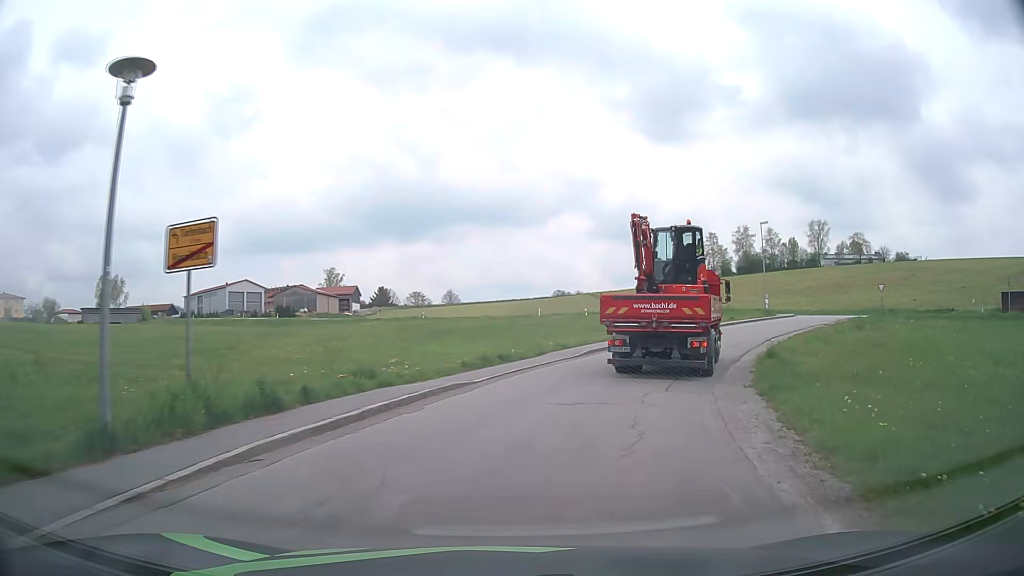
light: Day
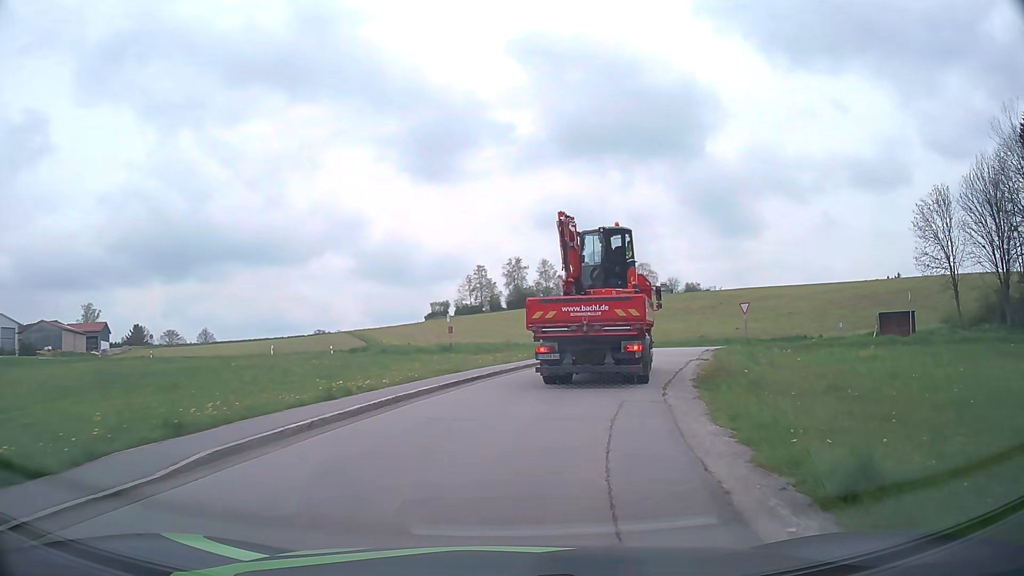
(+2.8, +15.7) m; +20°
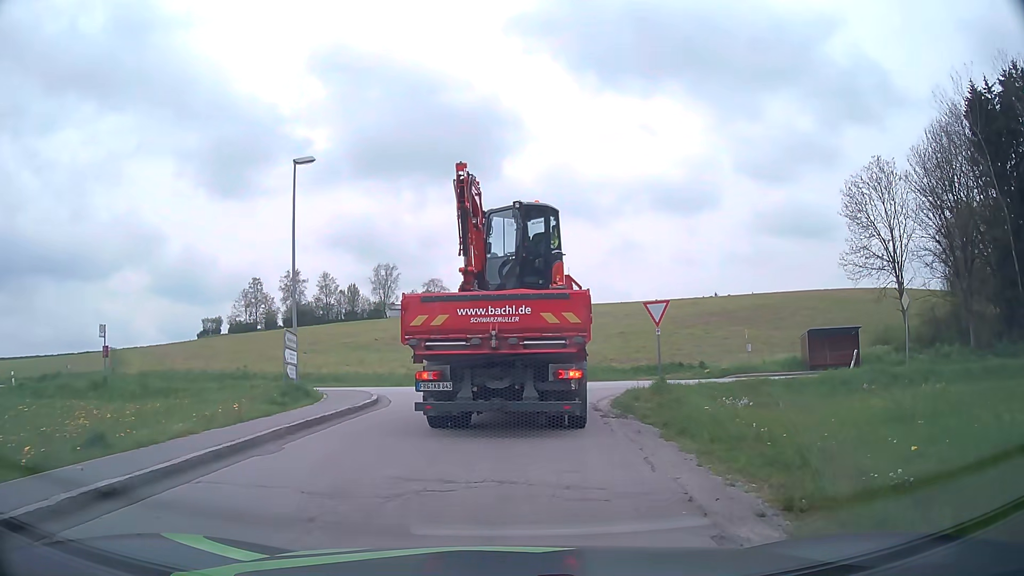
(+3.5, +20.3) m; +17°
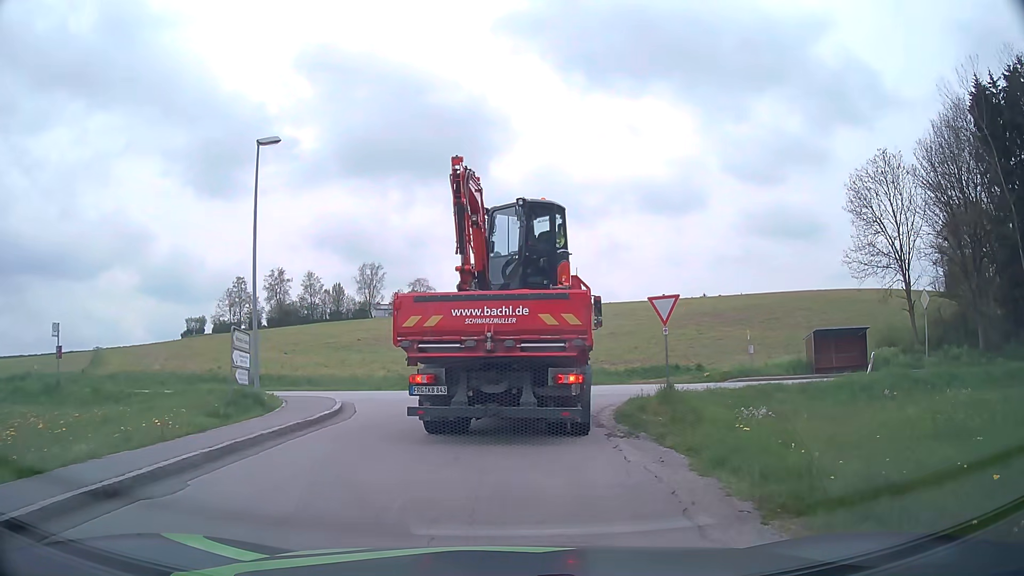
(+0.1, +2.4) m; +1°
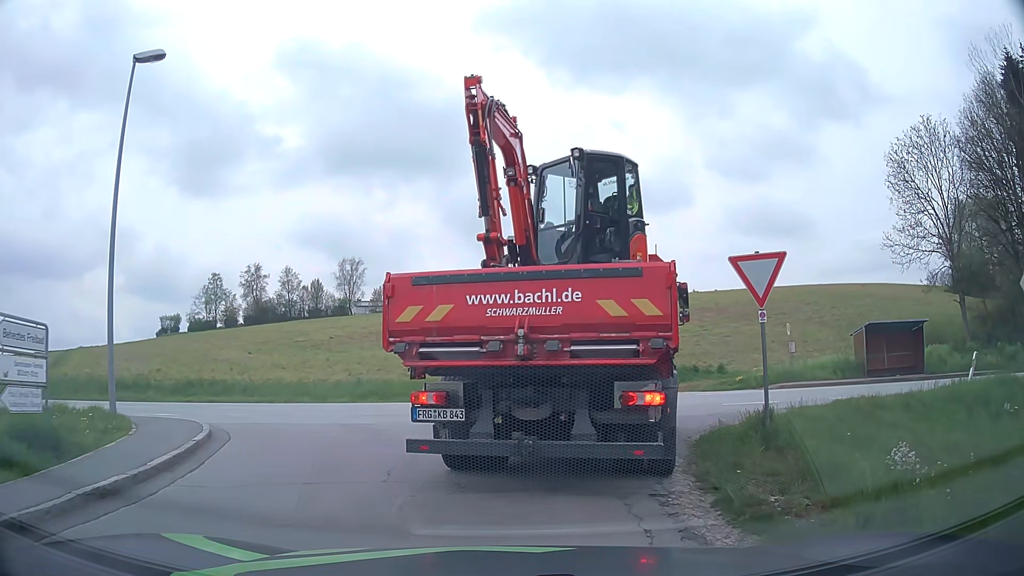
(+0.2, +7.0) m; +3°
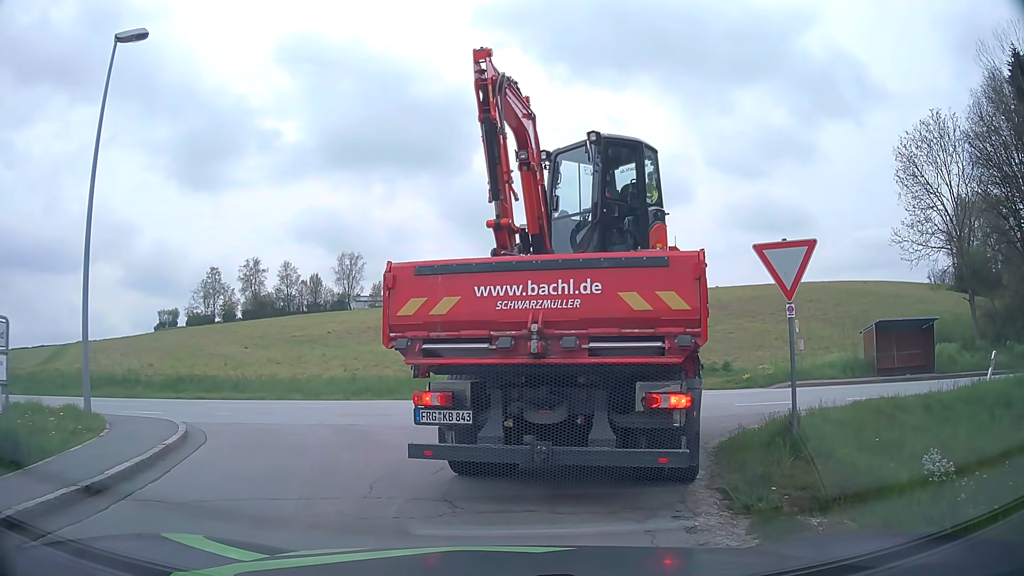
(0.0, +0.8) m; 0°
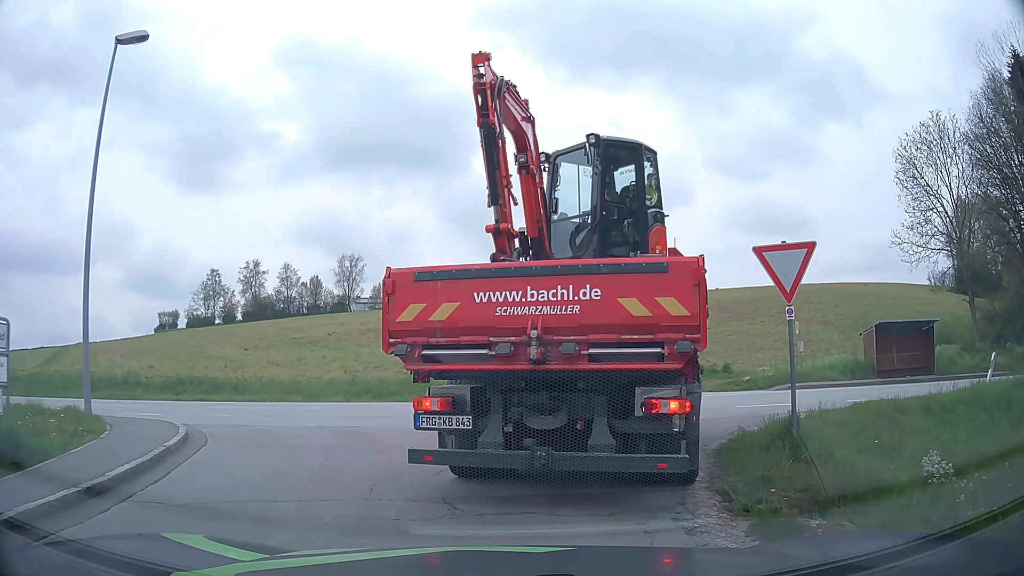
(0.0, 0.0) m; 0°
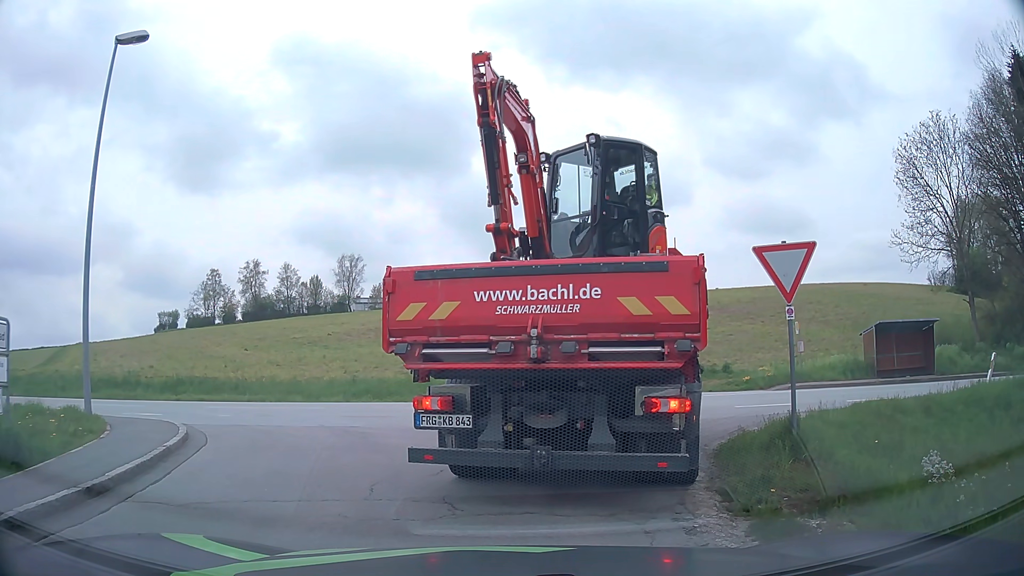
(0.0, 0.0) m; 0°
(0, +10) (-4, +19) (-13, +21) (-23, +22) (-33, +21) (-43, +21) (-53, +21) (-63, +21) (-73, +21) (-83, +21) m
